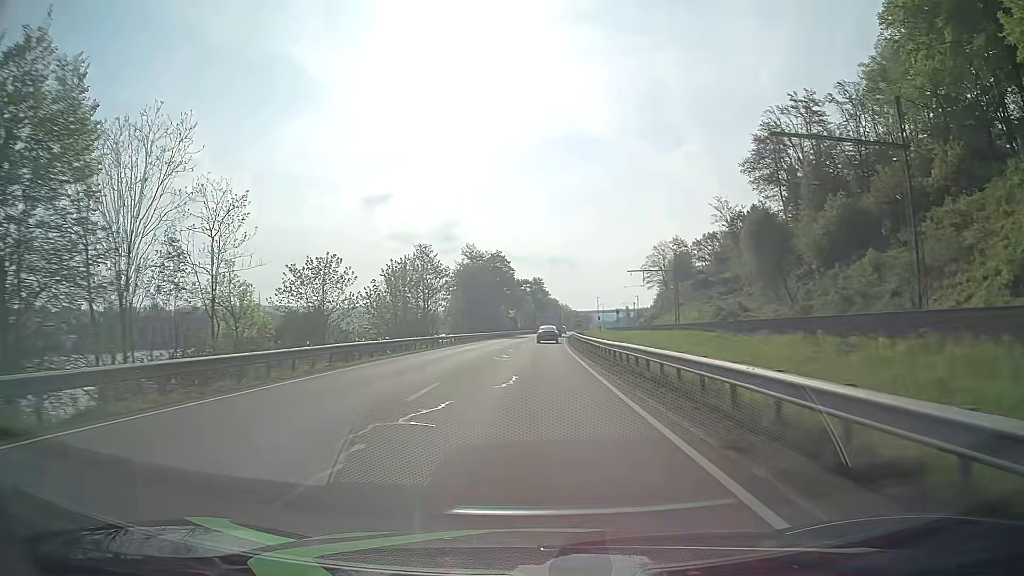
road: primary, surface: asphalt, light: Day
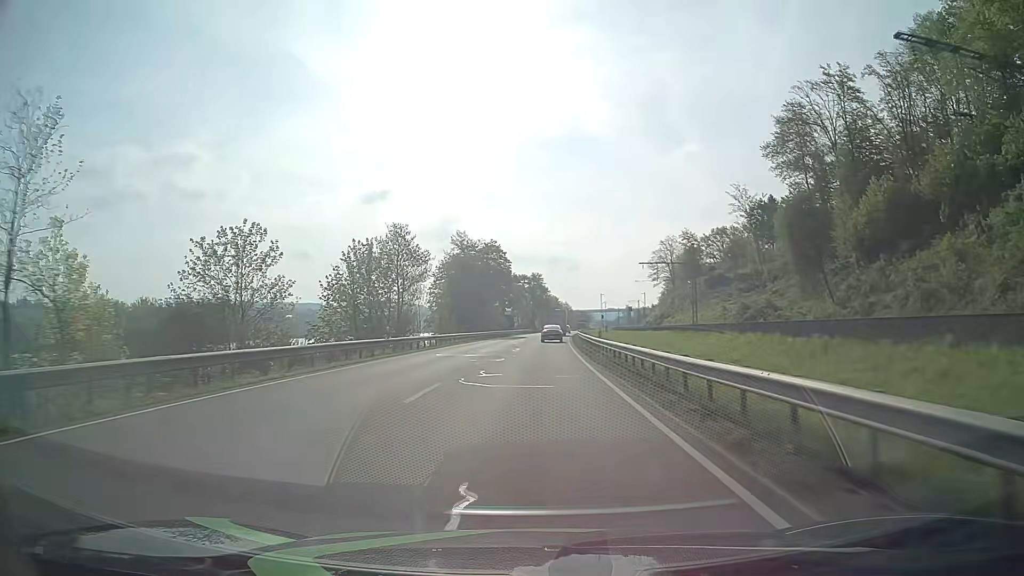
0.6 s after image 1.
(+0.1, +12.5) m; +1°
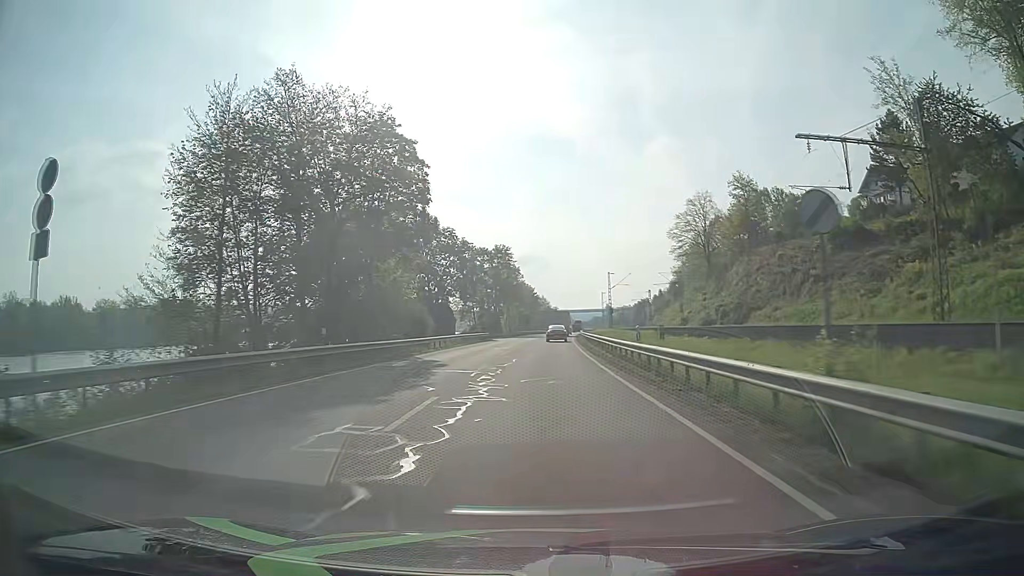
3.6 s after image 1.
(+0.8, +62.8) m; +2°
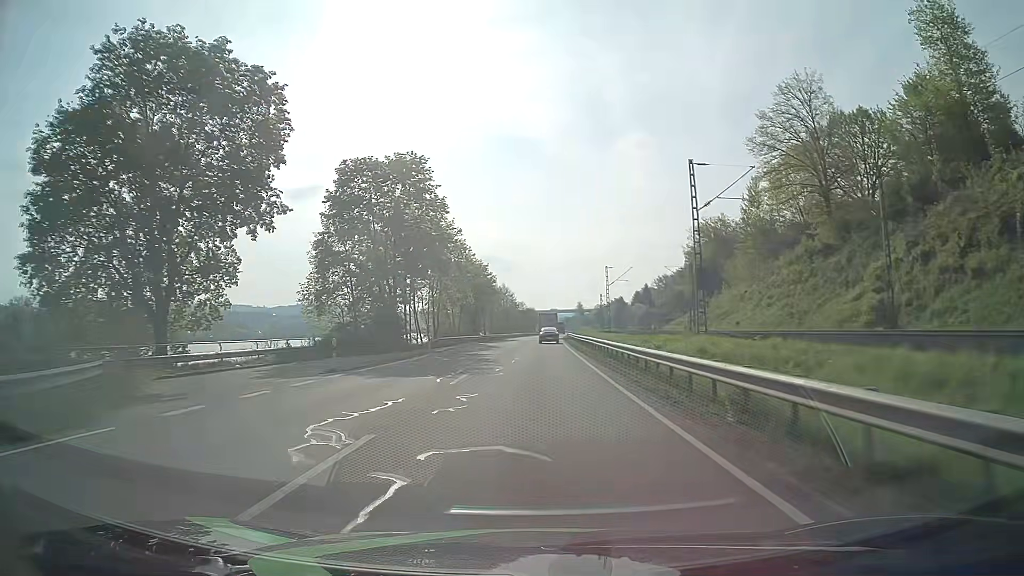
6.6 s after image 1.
(+2.0, +63.9) m; +3°
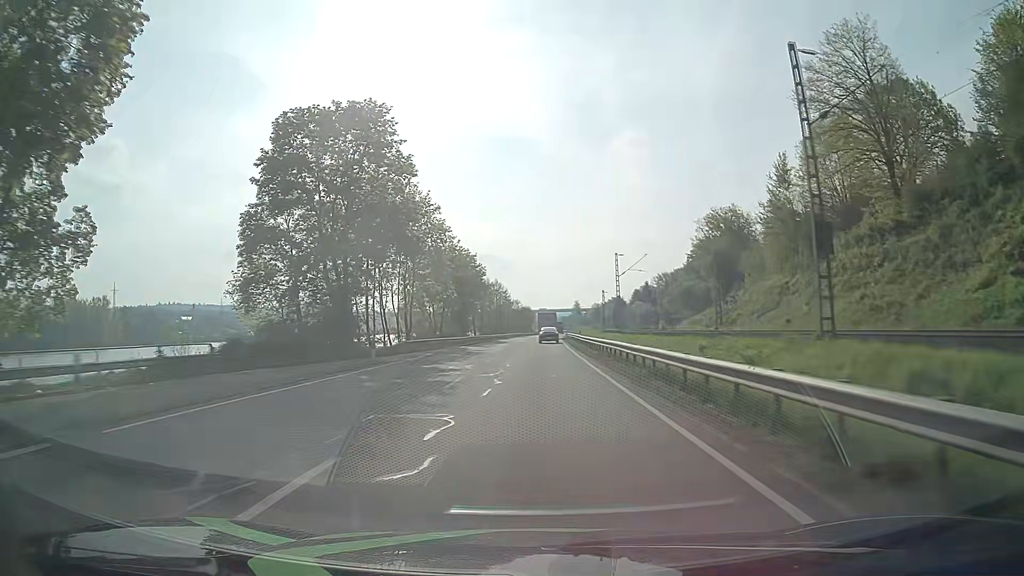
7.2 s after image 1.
(0.0, +13.5) m; 0°
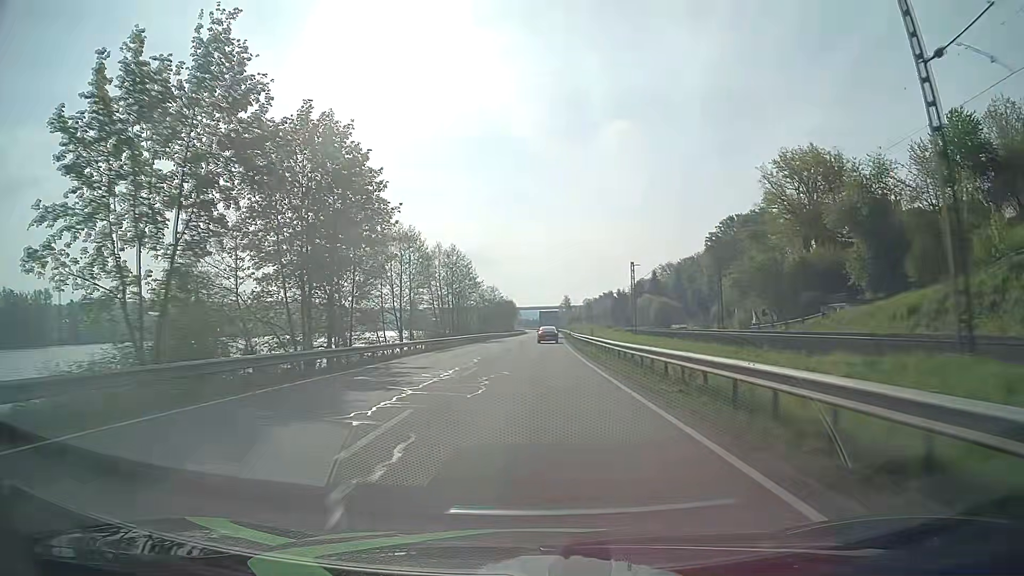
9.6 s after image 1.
(+0.4, +56.2) m; +1°
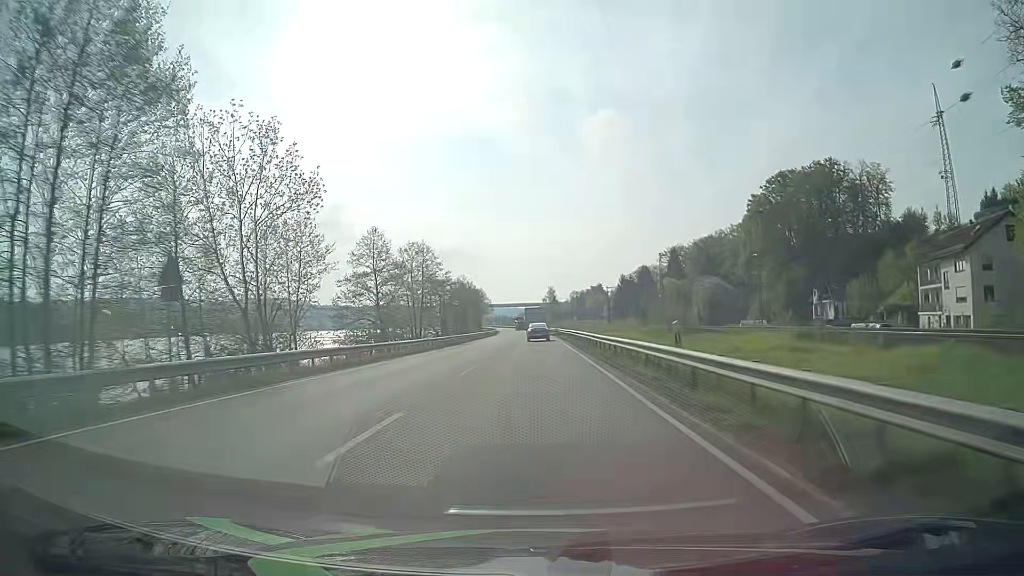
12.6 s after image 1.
(+1.0, +71.7) m; +1°
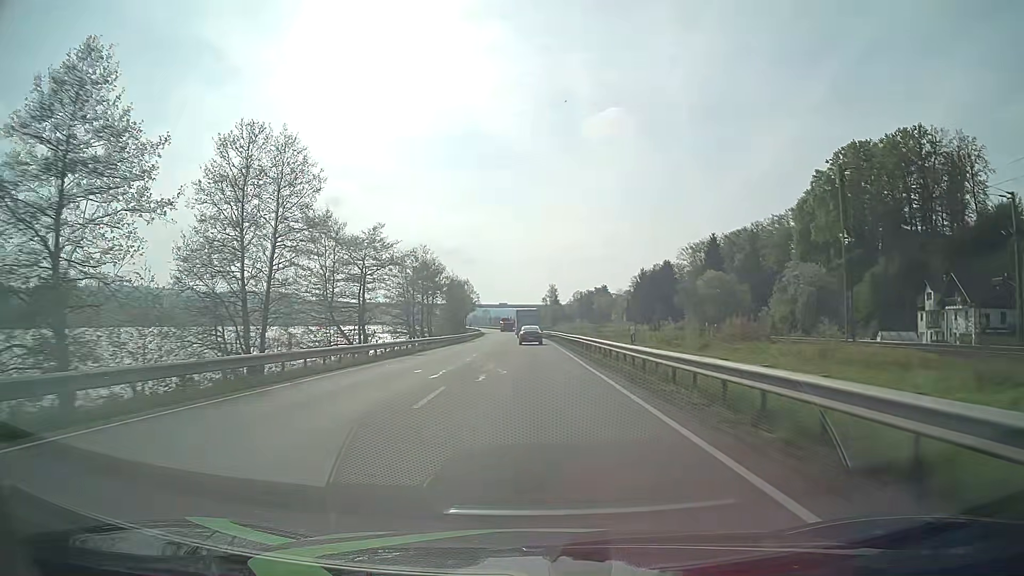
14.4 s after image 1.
(+0.1, +43.0) m; 0°
(0, +10) (0, +20) (0, +30) (0, +40) (0, +50) (0, +60) (-1, +70) (-1, +80) (-1, +90) (-2, +100) m
